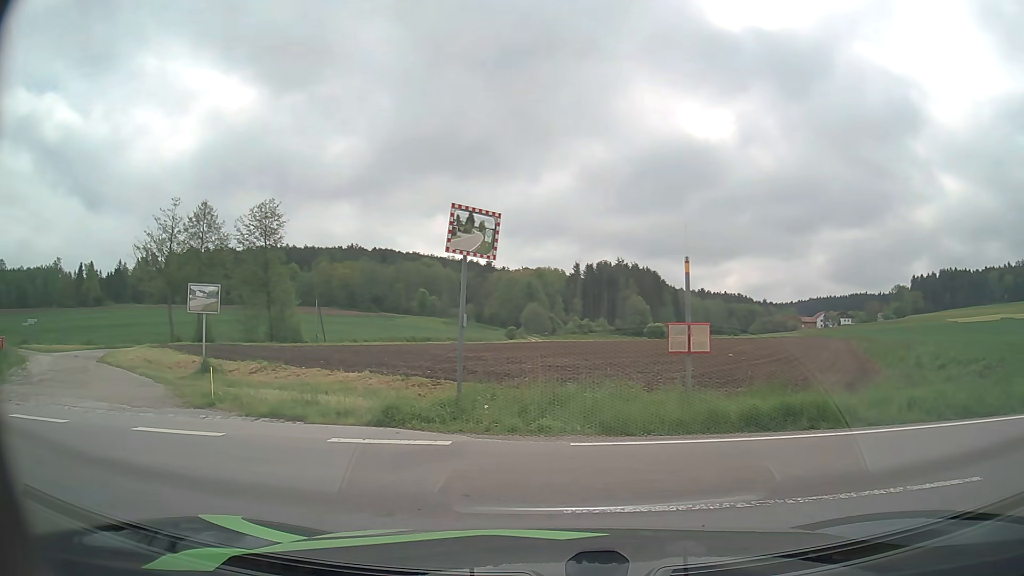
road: unclassified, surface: asphalt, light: Day
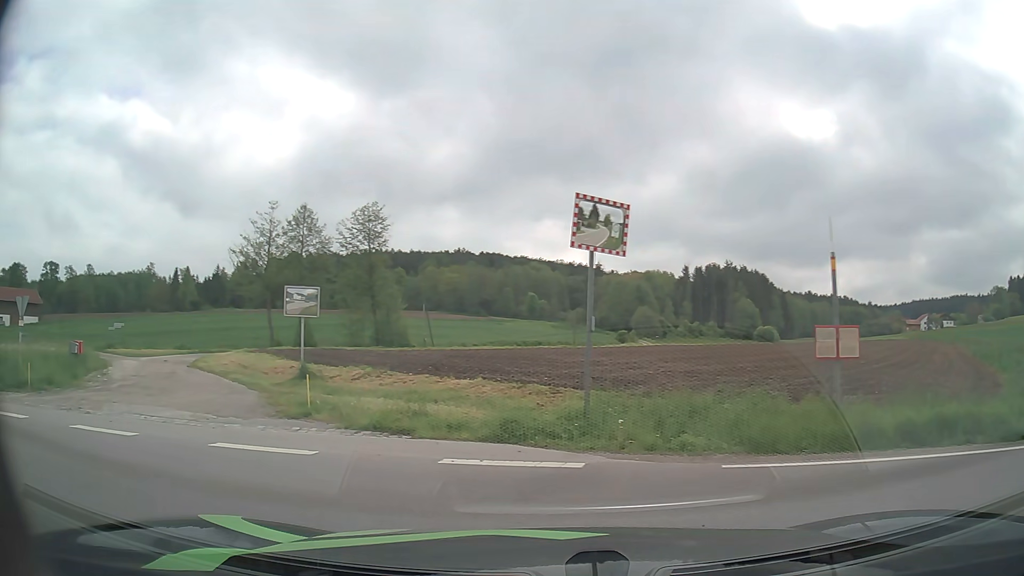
(-0.1, +1.3) m; -9°
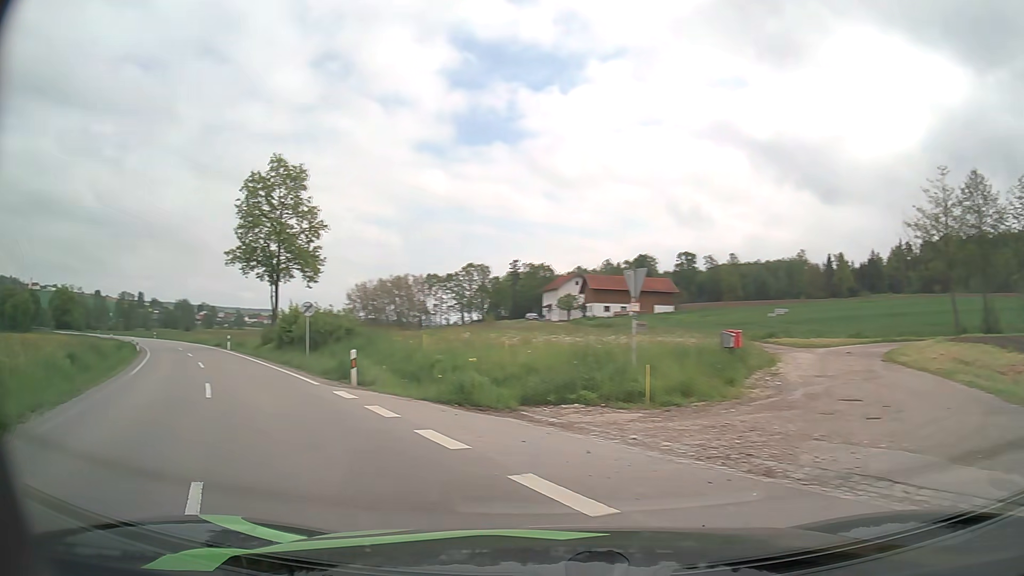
(-3.7, +6.5) m; -57°
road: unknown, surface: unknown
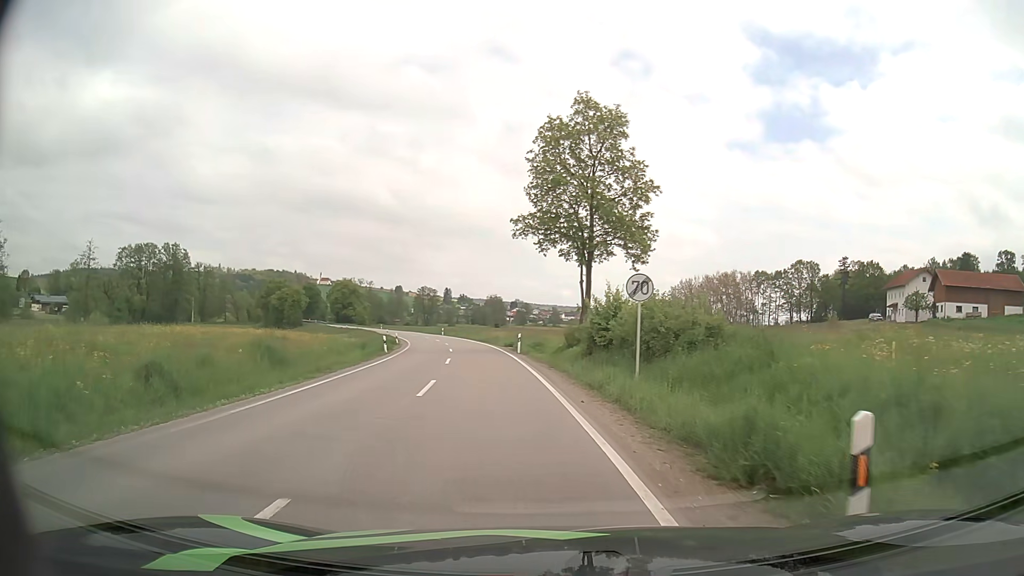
(-4.0, +13.3) m; -26°
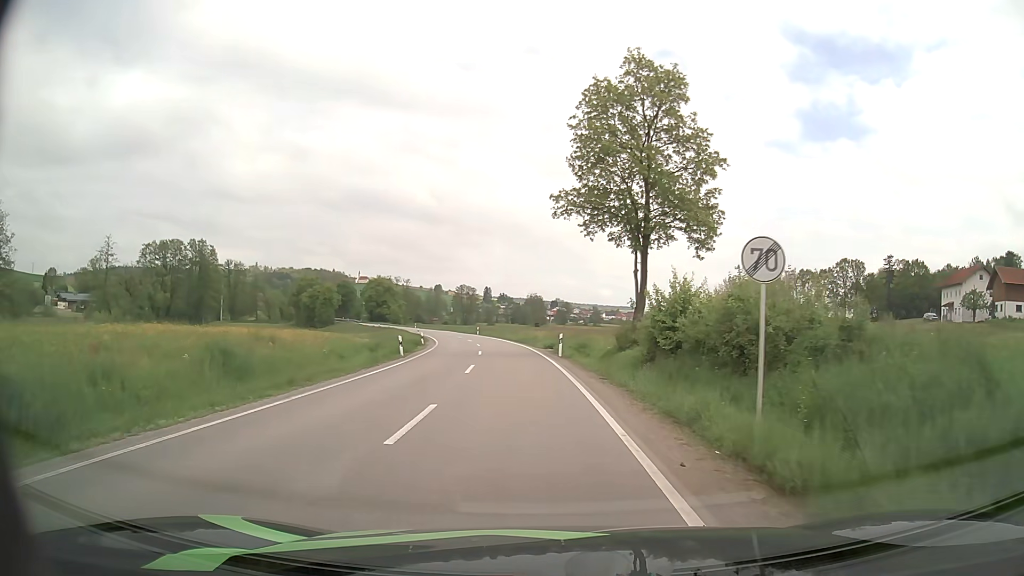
(-0.2, +6.1) m; -3°
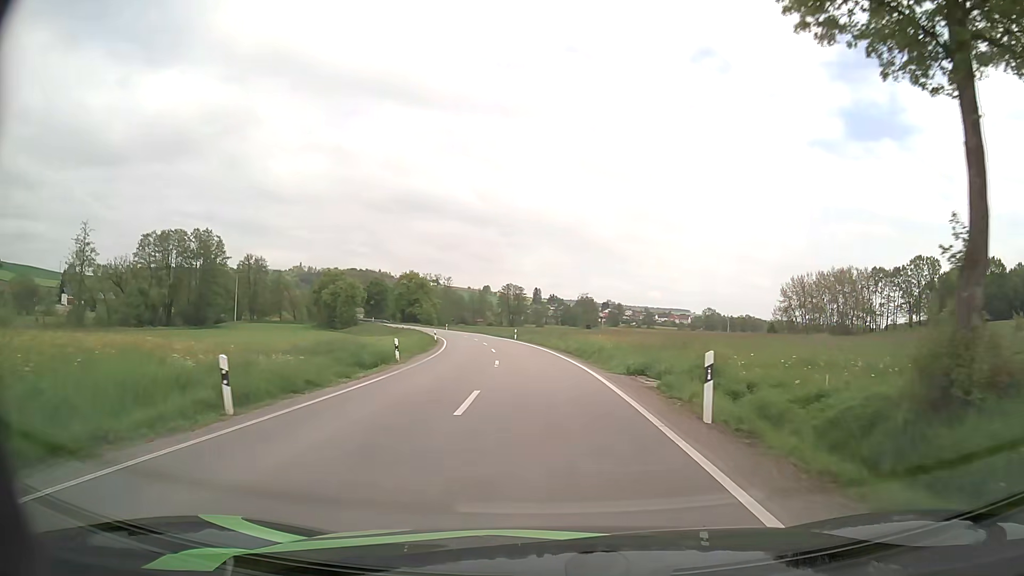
(-0.9, +21.9) m; -4°
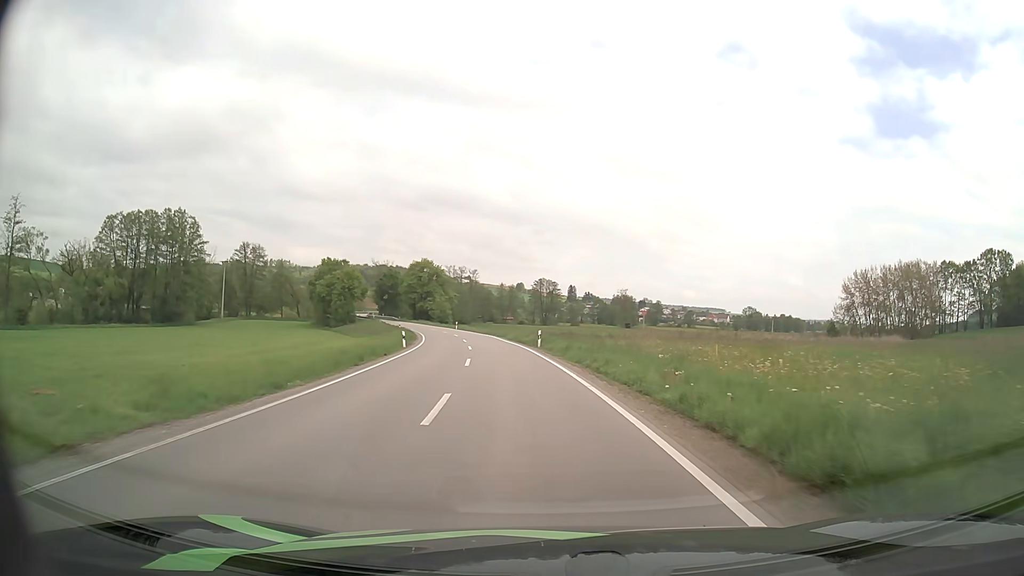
(-0.4, +25.7) m; -3°
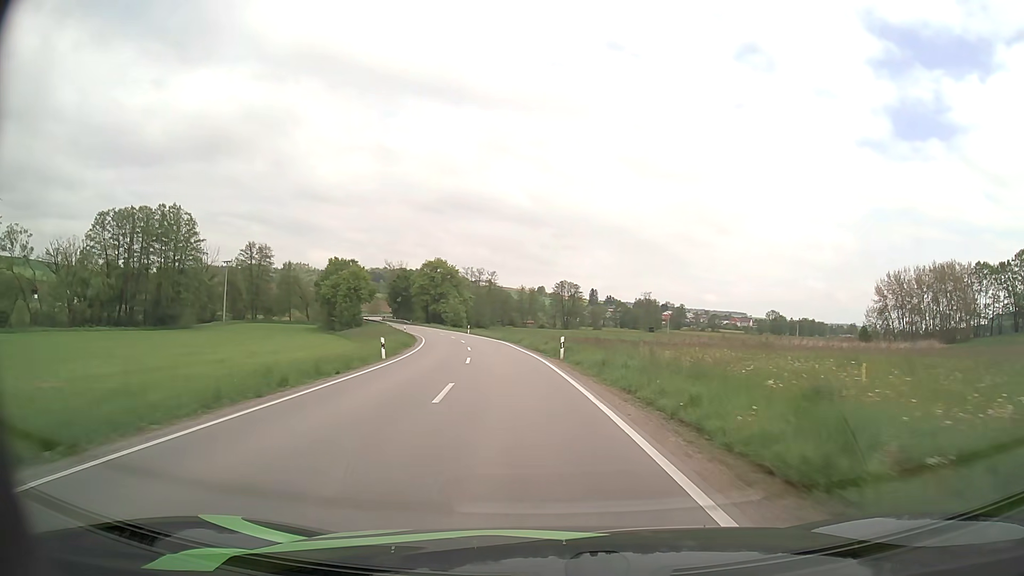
(-0.1, +9.2) m; -2°
